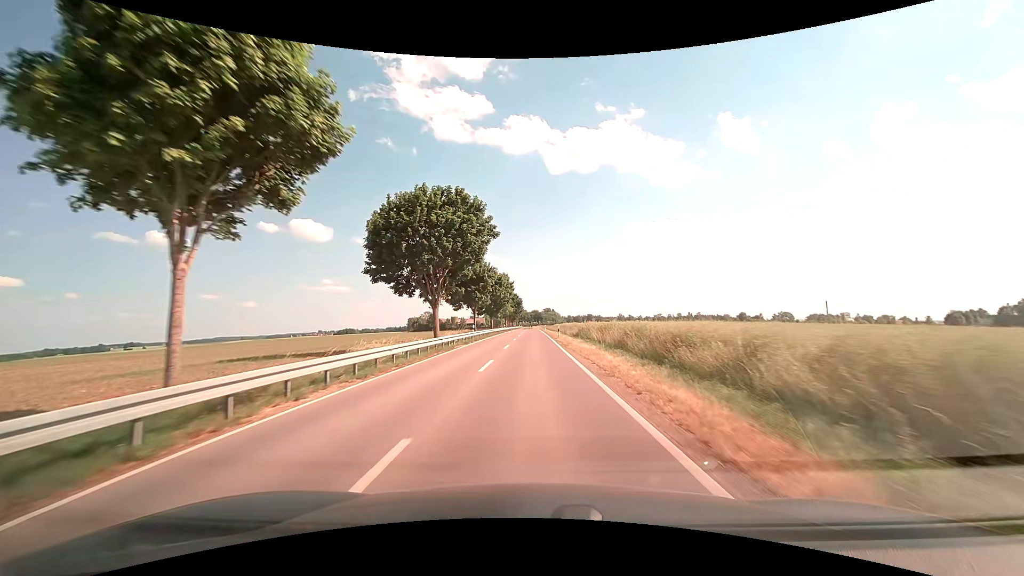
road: tertiary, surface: asphalt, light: Day
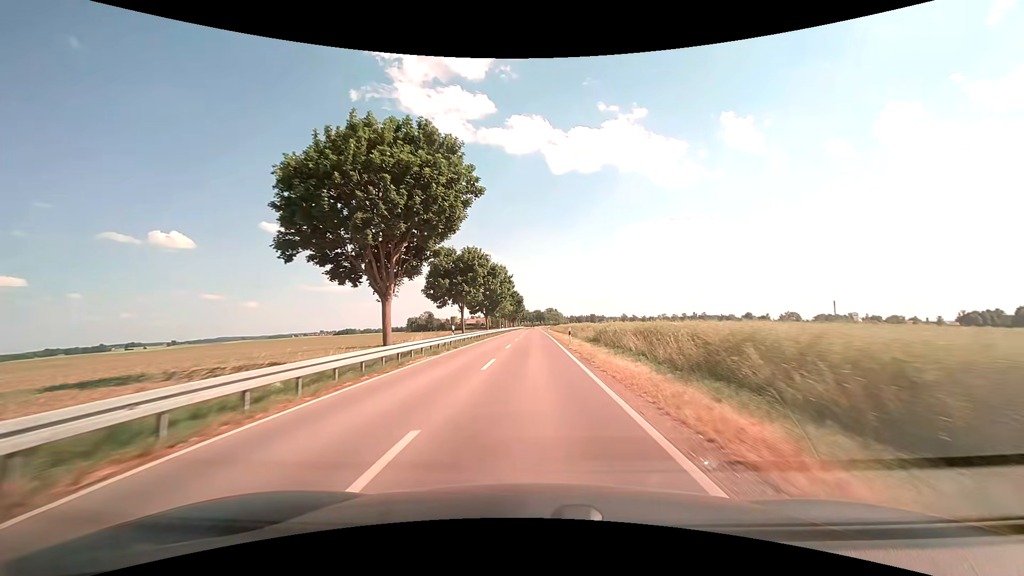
(0.0, +11.7) m; 0°
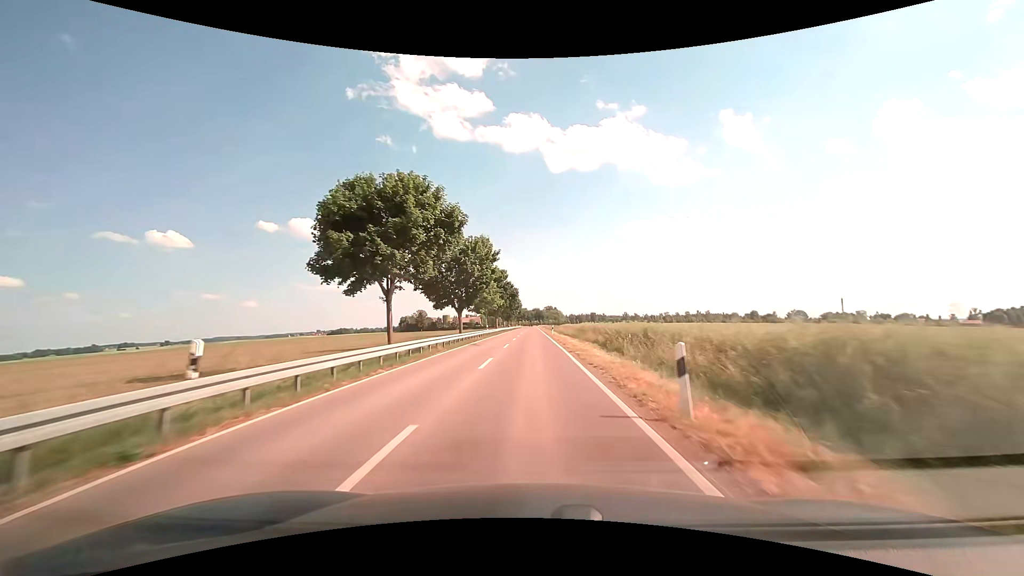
(0.0, +24.0) m; 0°
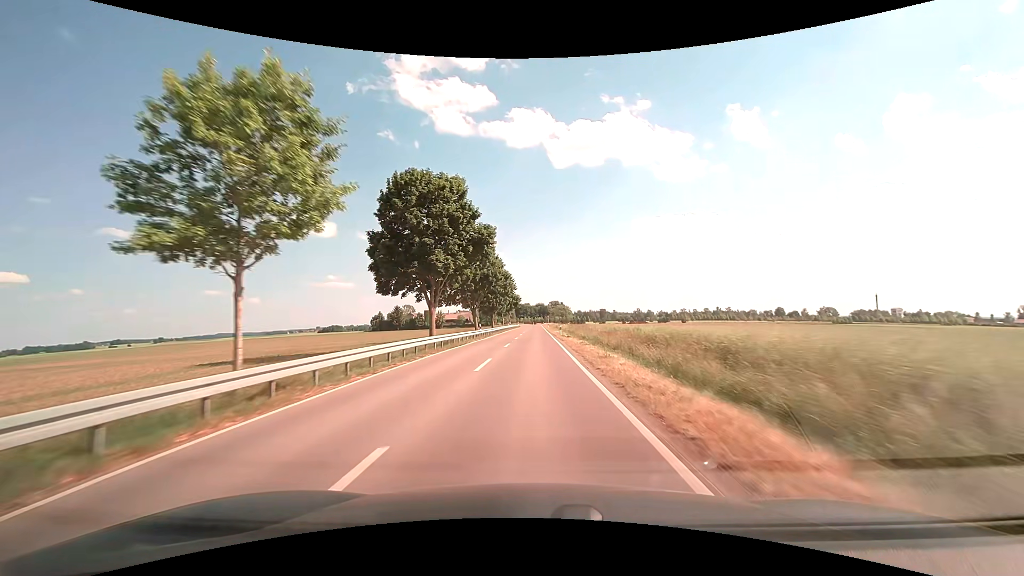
(-0.3, +61.3) m; 0°
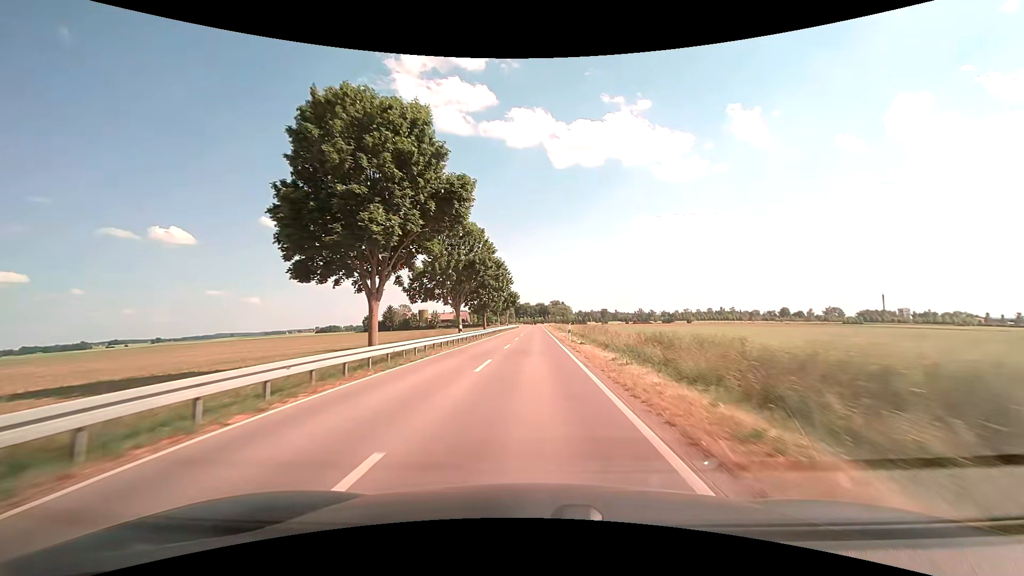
(-0.1, +12.3) m; 0°
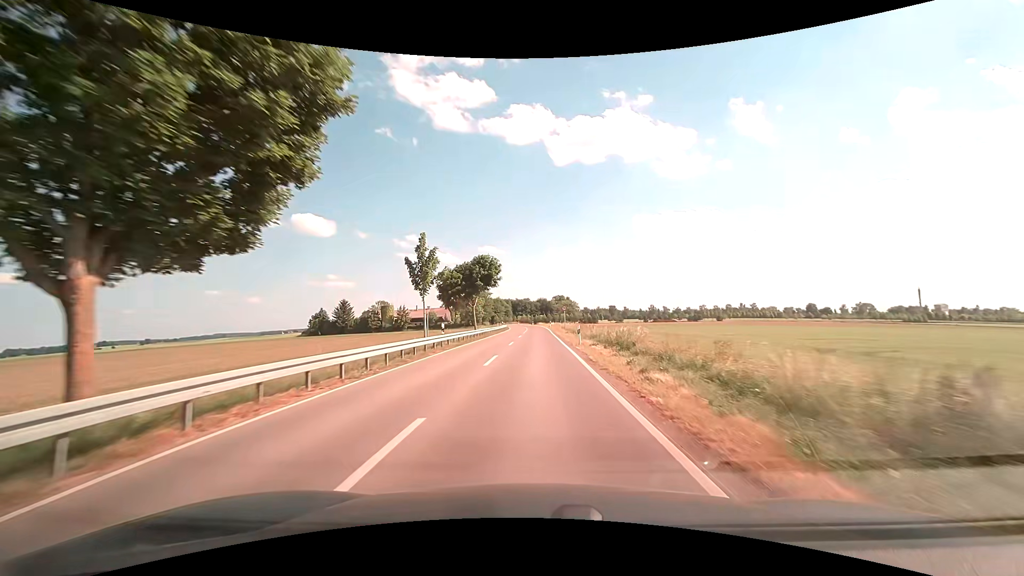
(+0.1, +58.1) m; -1°
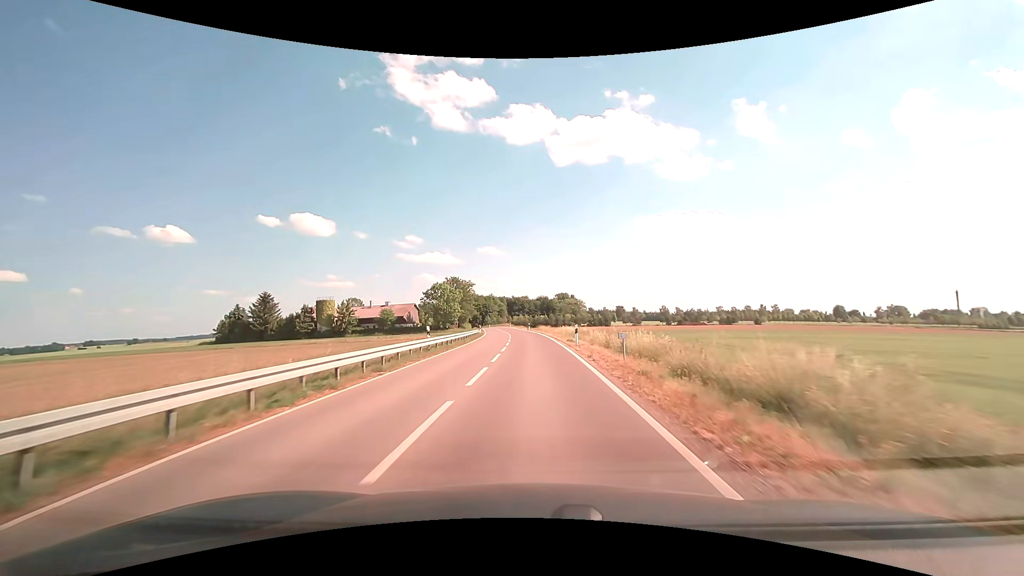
(+0.7, +52.4) m; +1°
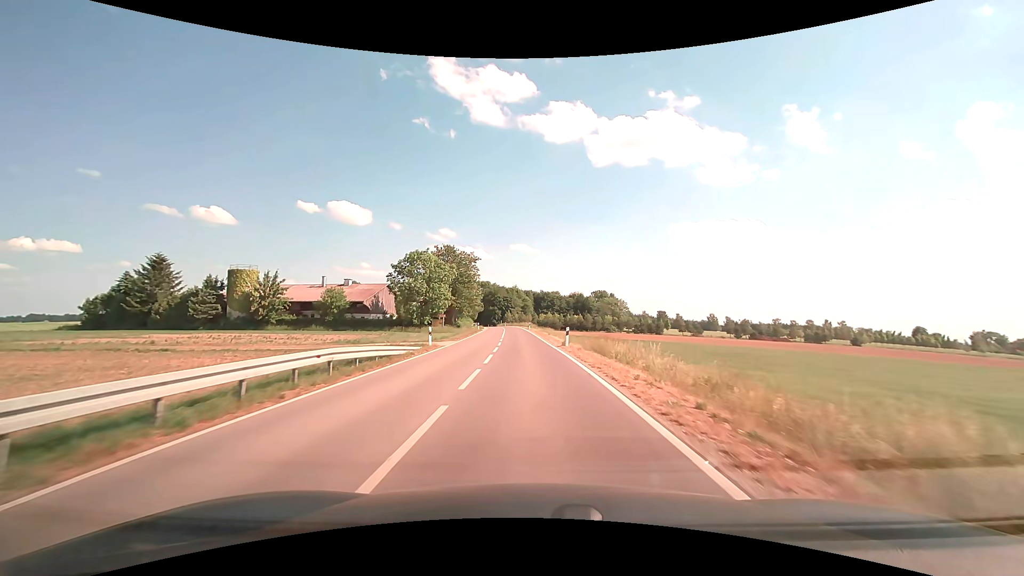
(-1.1, +48.6) m; -3°
(0, +10) (0, +20) (-1, +30) (-1, +40) (-2, +50) (-3, +60) (-3, +70) (-4, +80) (-5, +90) (-6, +100) m
